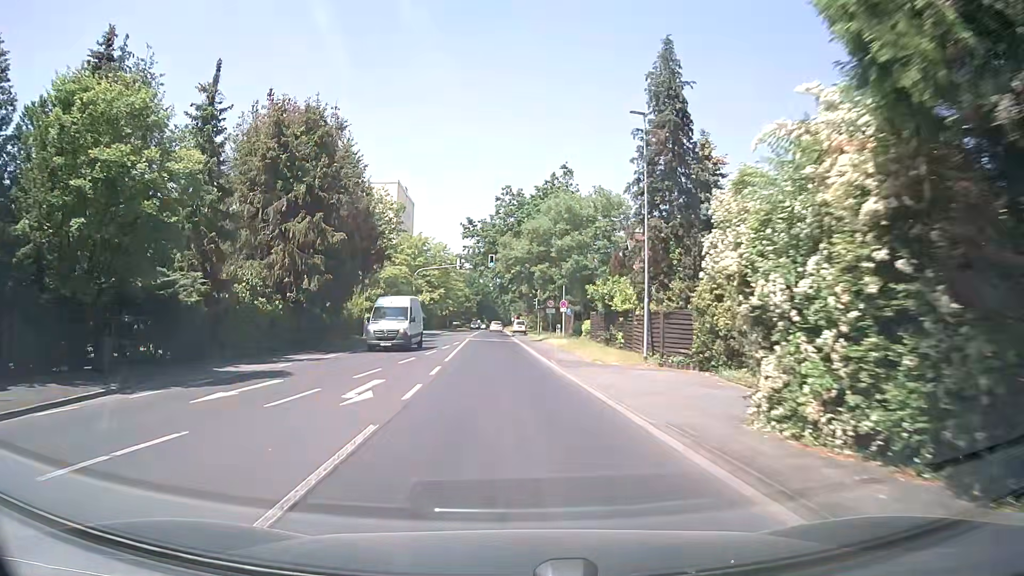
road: secondary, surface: asphalt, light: Day
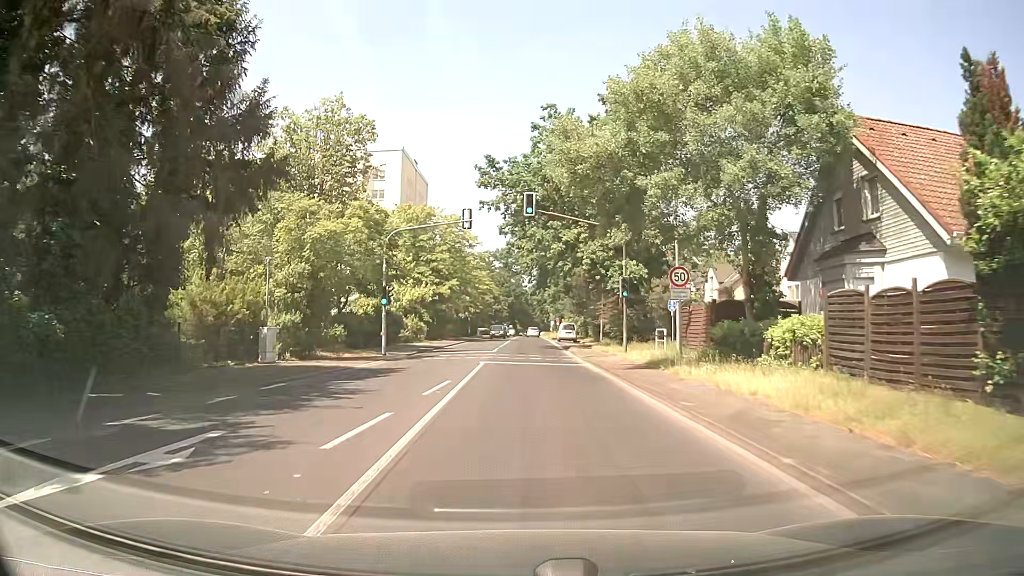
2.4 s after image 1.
(-1.4, +27.8) m; -3°
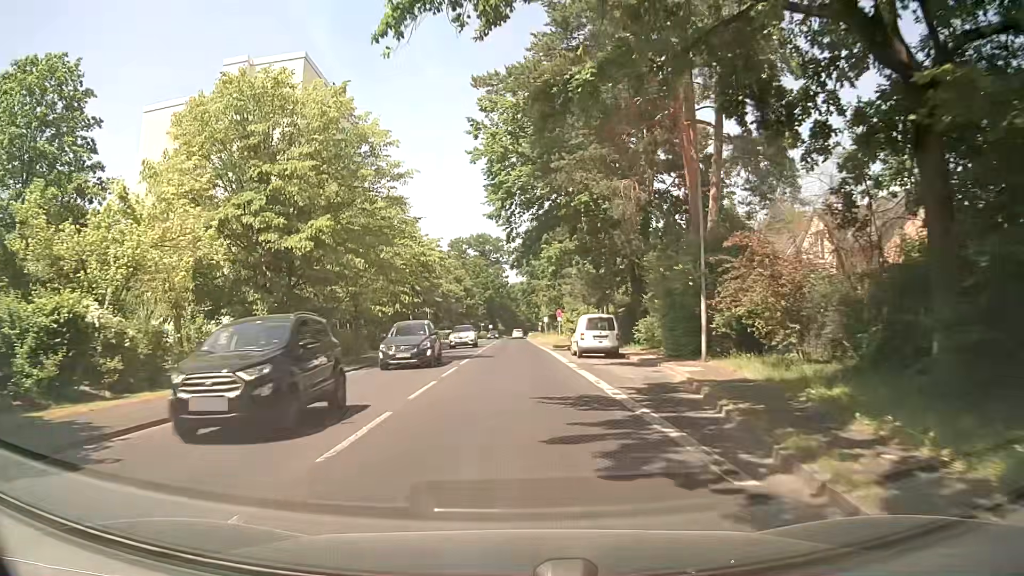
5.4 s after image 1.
(+0.8, +36.5) m; +2°
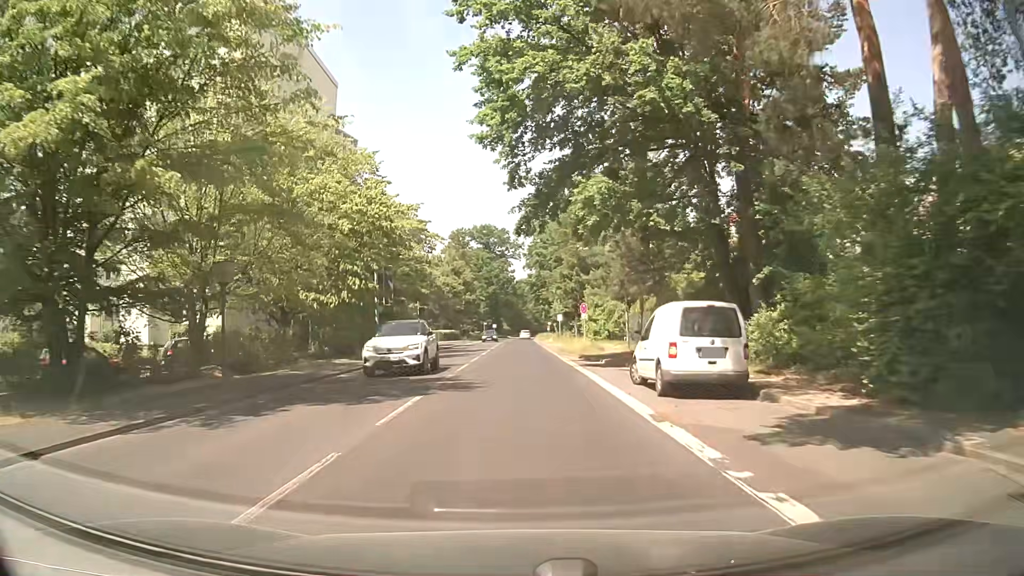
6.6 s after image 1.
(-0.1, +15.5) m; 0°
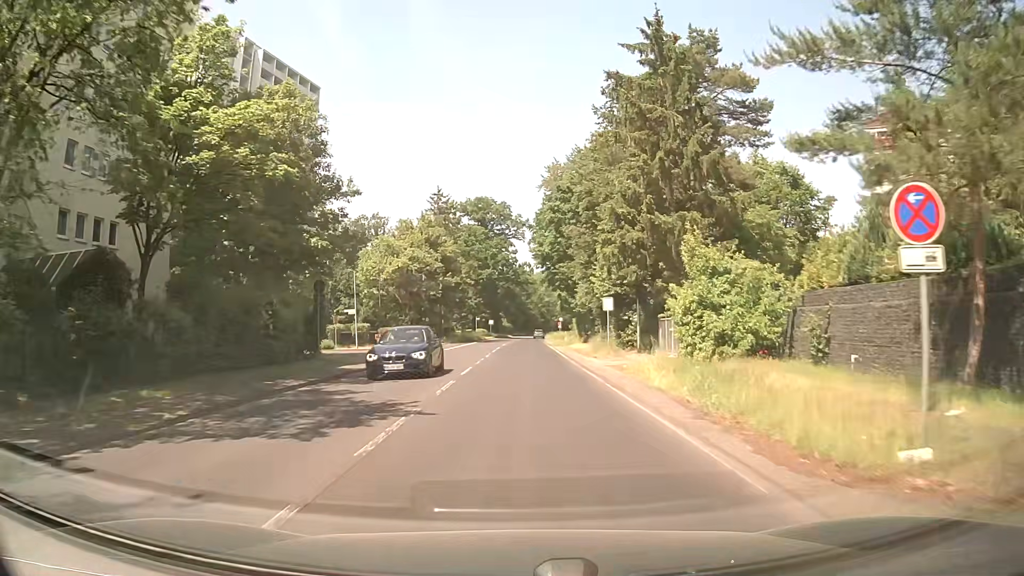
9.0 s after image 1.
(-0.4, +32.3) m; 0°
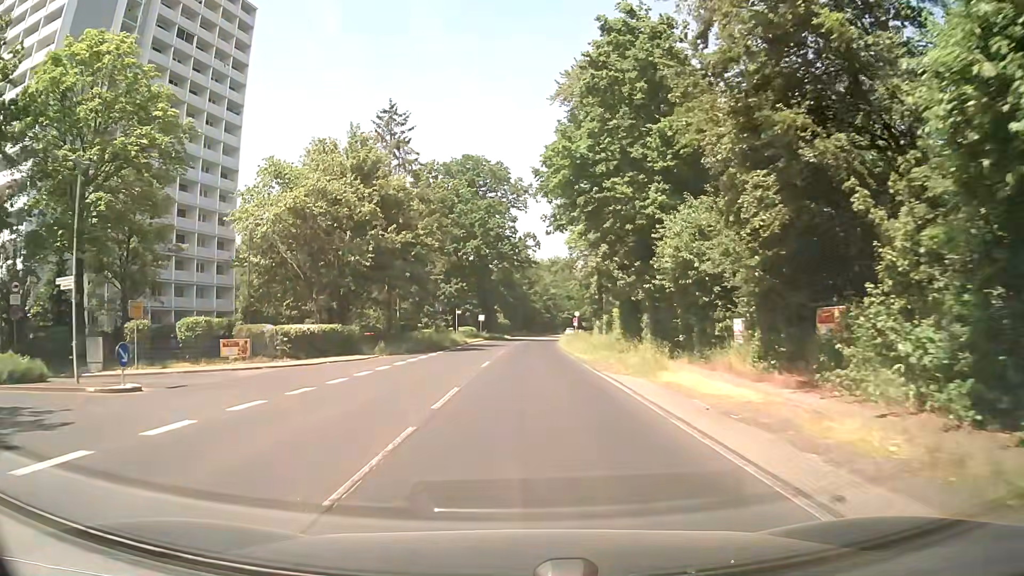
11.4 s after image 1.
(-0.3, +32.1) m; -1°
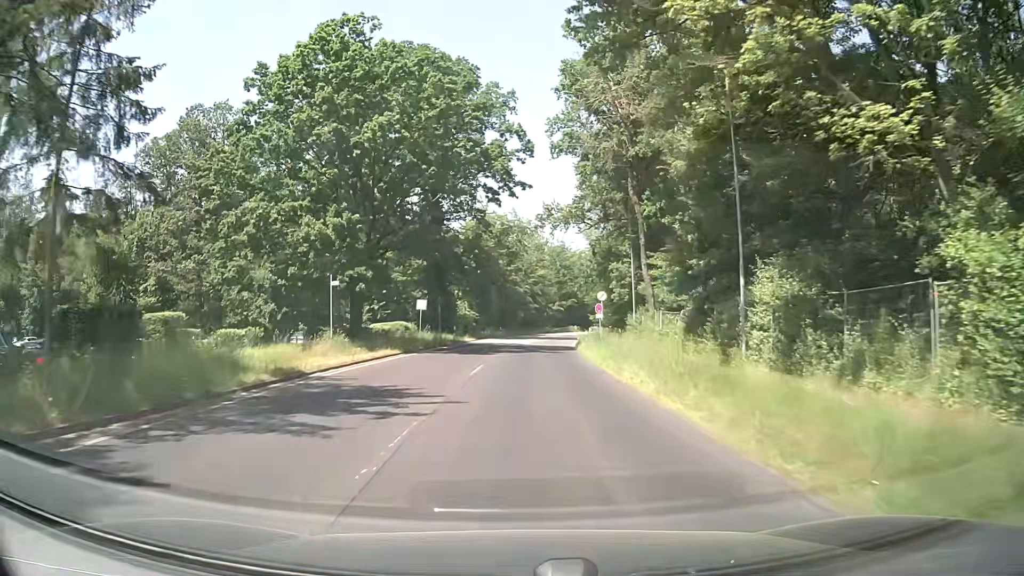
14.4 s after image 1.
(+0.8, +41.0) m; +2°
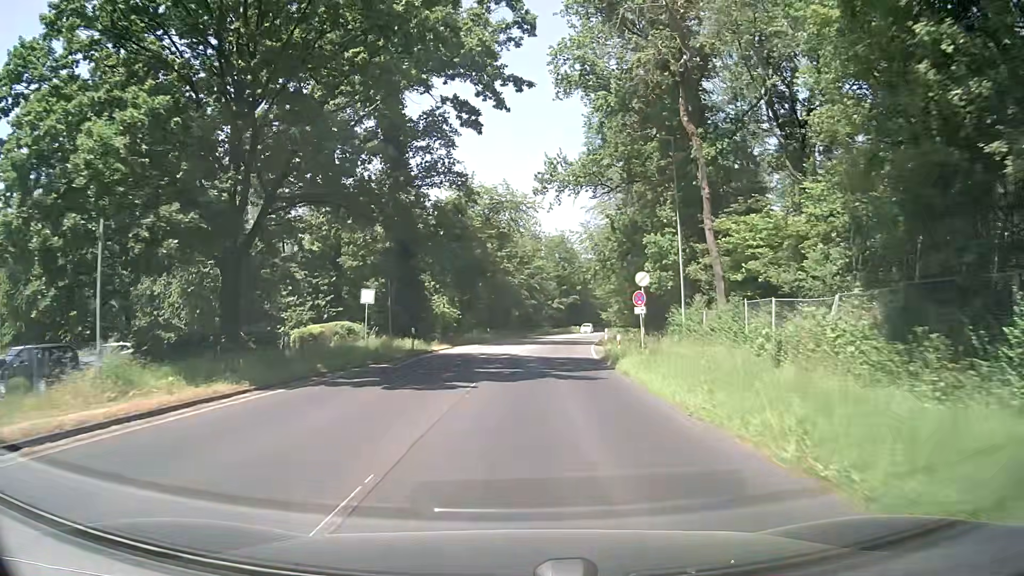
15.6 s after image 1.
(+0.1, +16.1) m; 0°
(0, +10) (+1, +20) (+1, +30) (+2, +40) (+4, +50) (+5, +60) (+7, +69) (+9, +79) (+11, +89) (+14, +99) m
